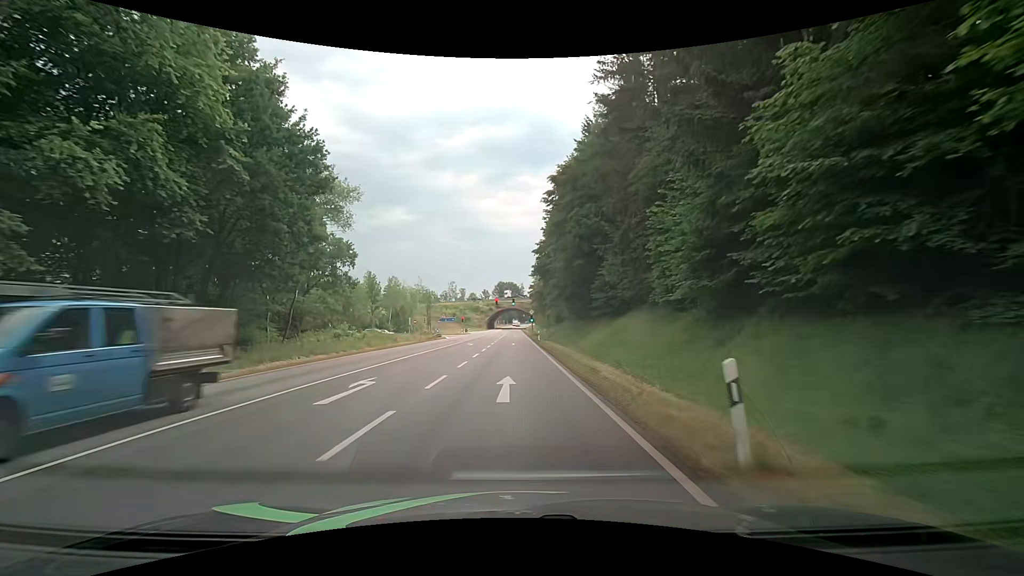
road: secondary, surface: asphalt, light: Day
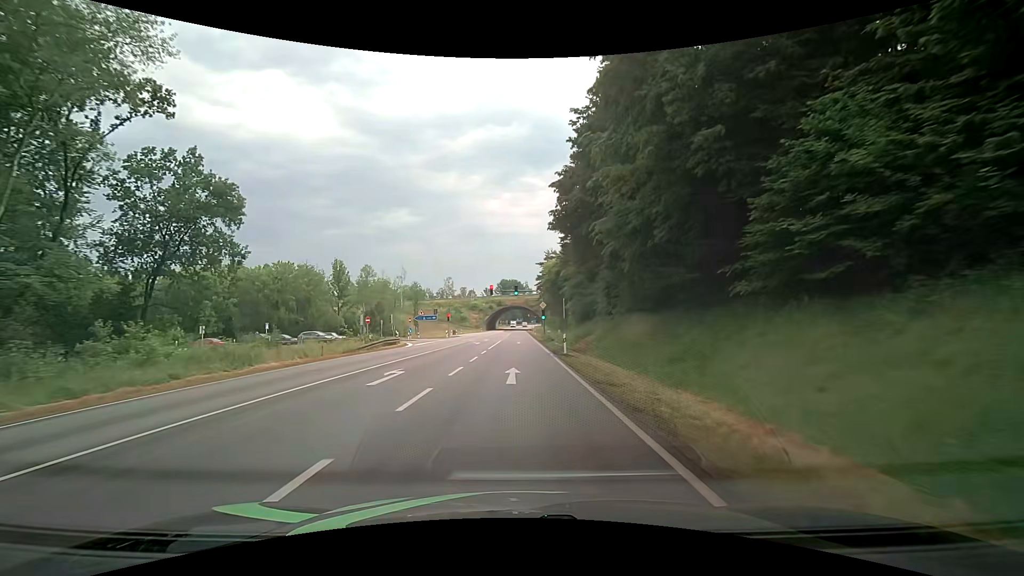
(+0.2, +27.0) m; +1°
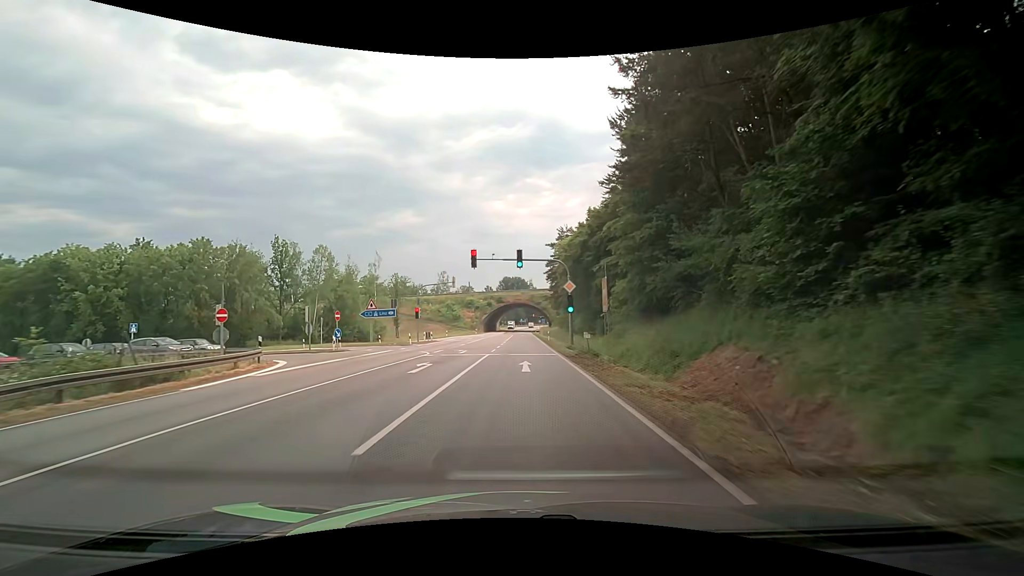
(-0.5, +26.8) m; -1°
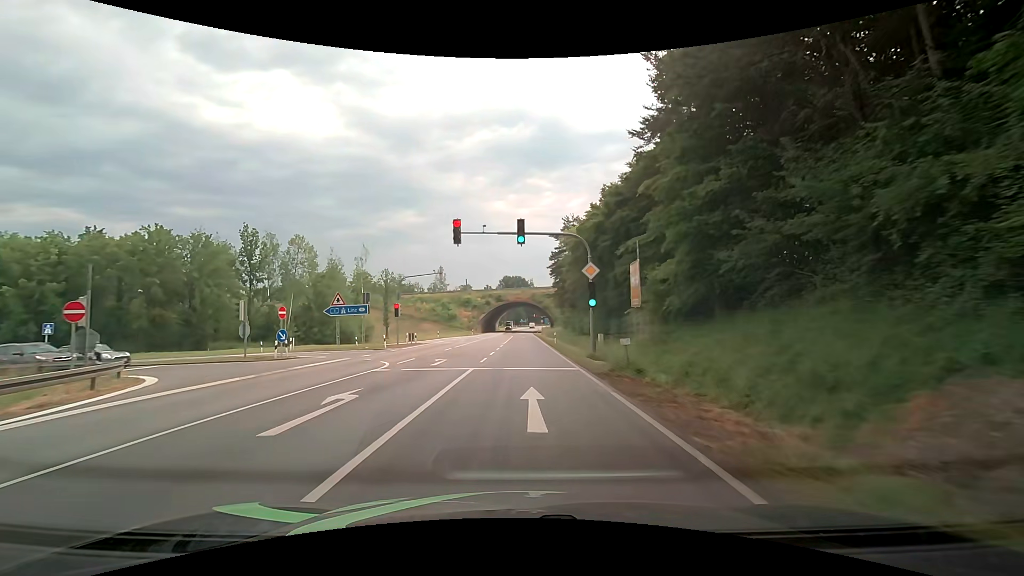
(0.0, +8.9) m; 0°
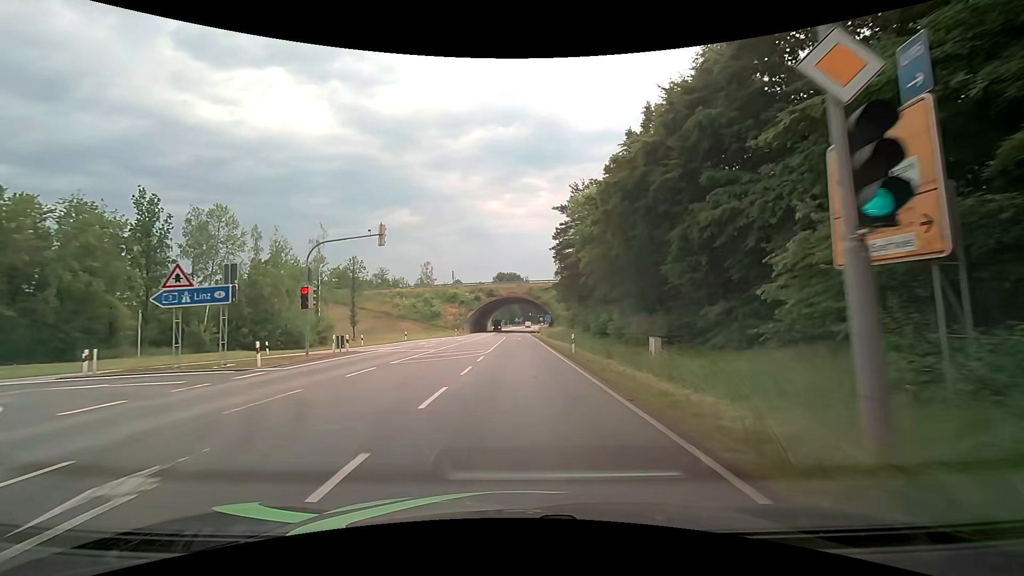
(+0.1, +17.6) m; +1°
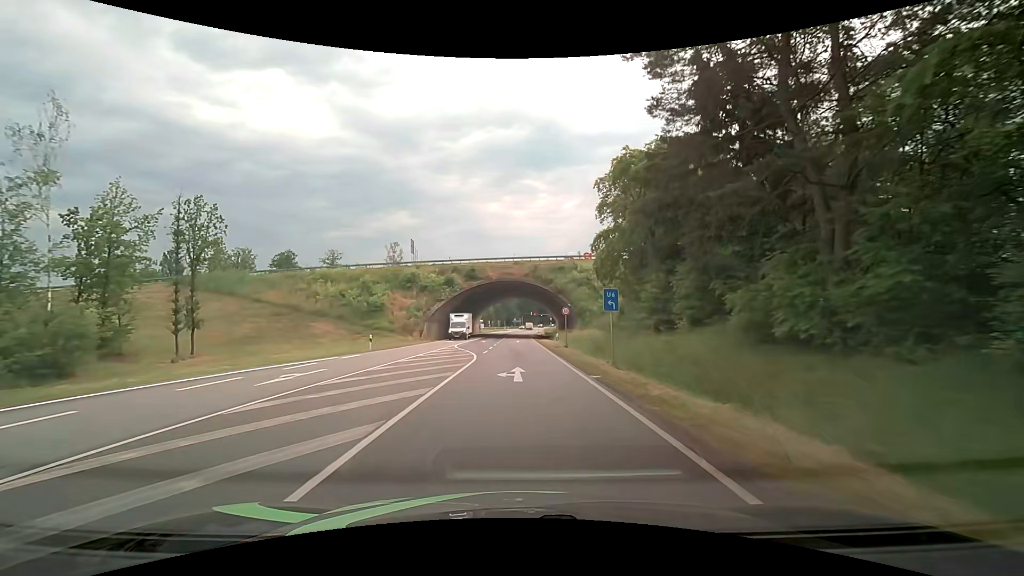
(-0.1, +43.4) m; 0°
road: primary
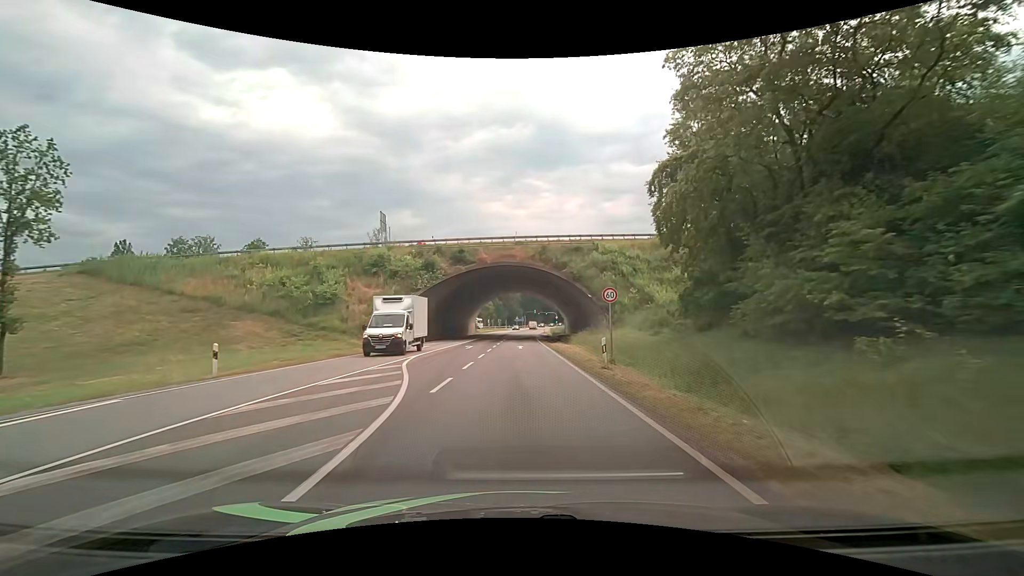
(-0.2, +17.0) m; -1°
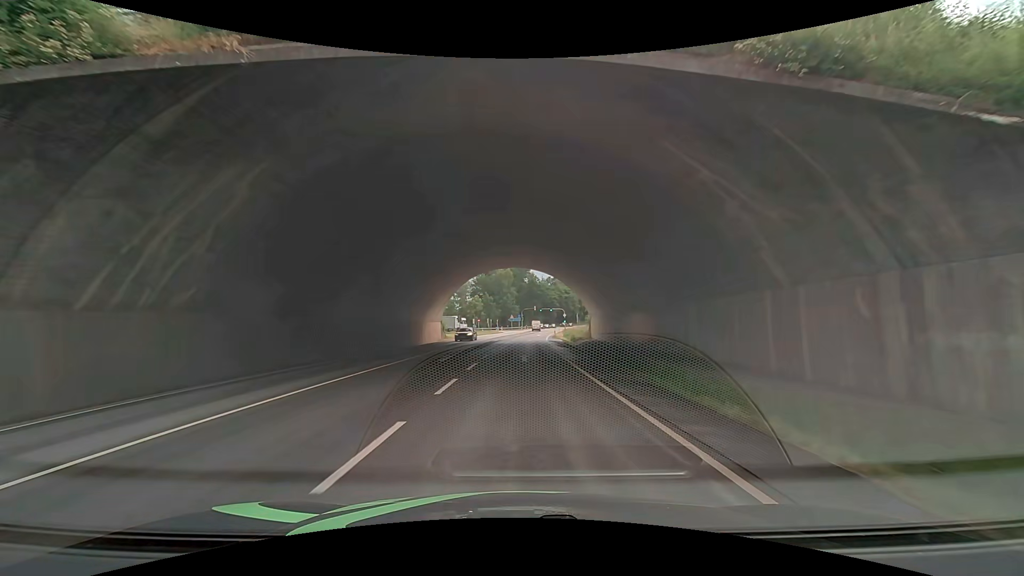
(+0.3, +42.1) m; +1°
(0, +10) (0, +20) (-1, +30) (-2, +40) (-2, +50) (-2, +60) (-1, +70) (-1, +80) (0, +90) (+2, +100) m
